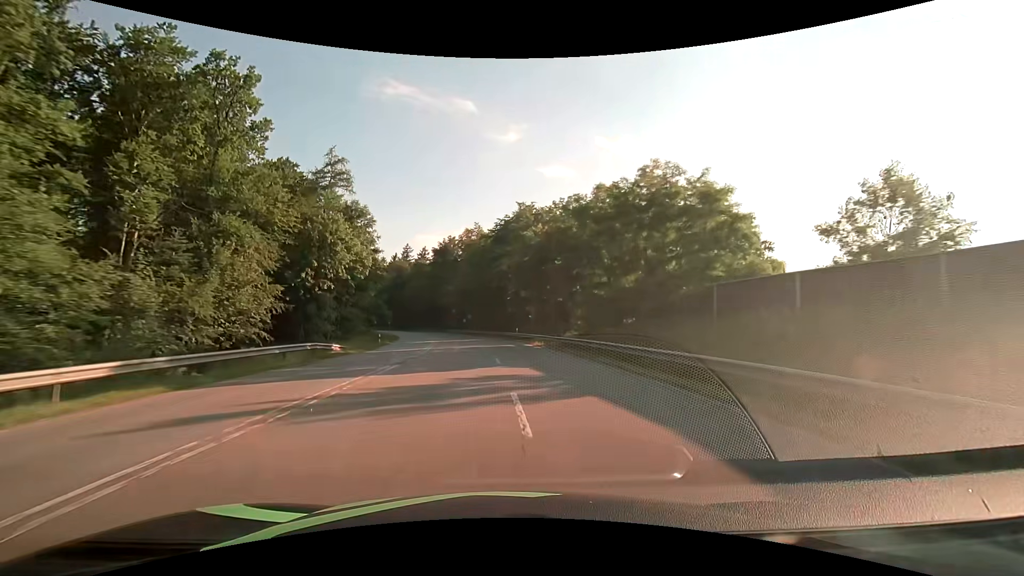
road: secondary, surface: asphalt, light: Day
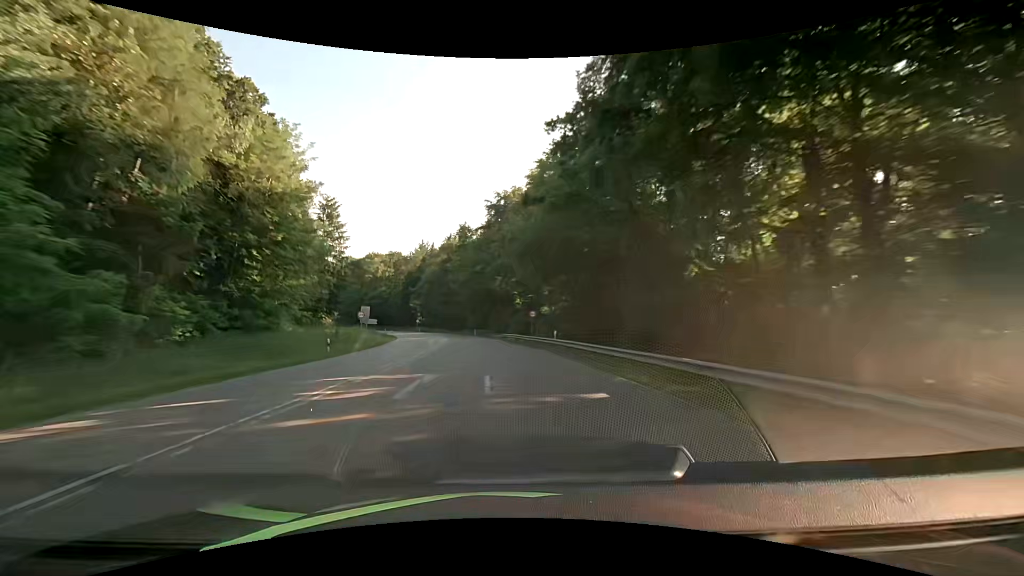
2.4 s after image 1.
(-4.1, +55.6) m; -9°
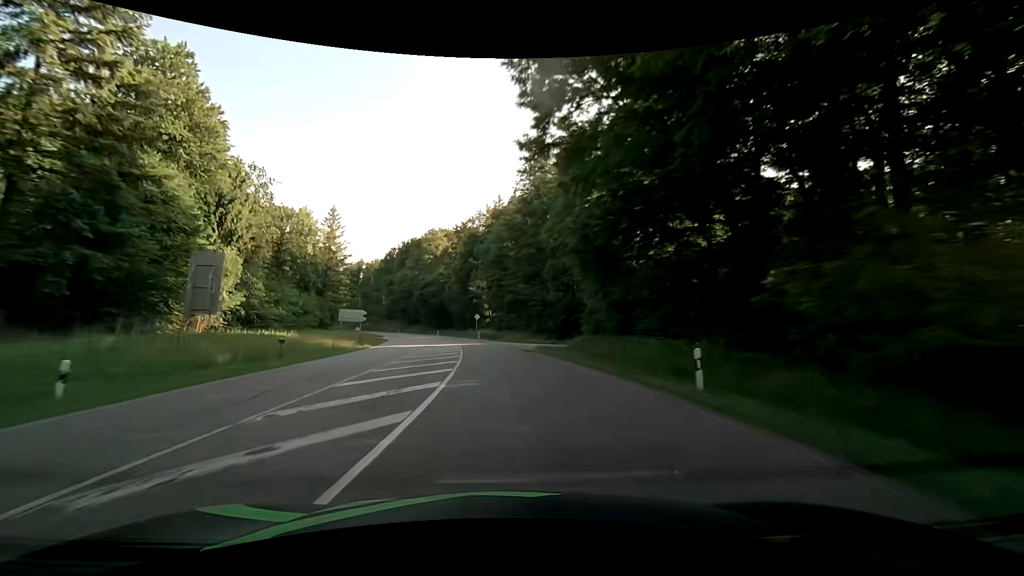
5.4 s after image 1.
(-7.0, +71.4) m; -11°
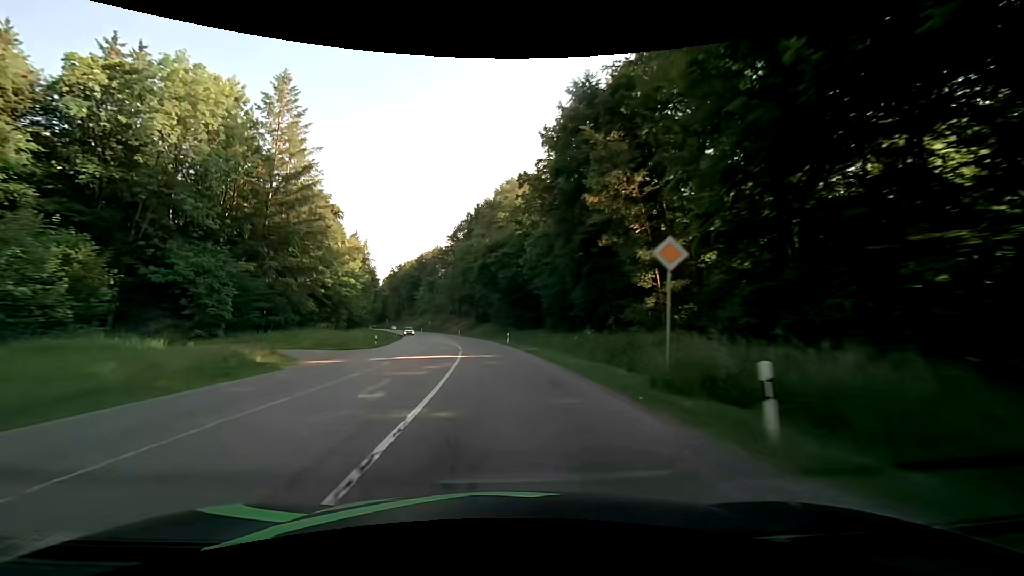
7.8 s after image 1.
(-5.6, +58.8) m; -11°
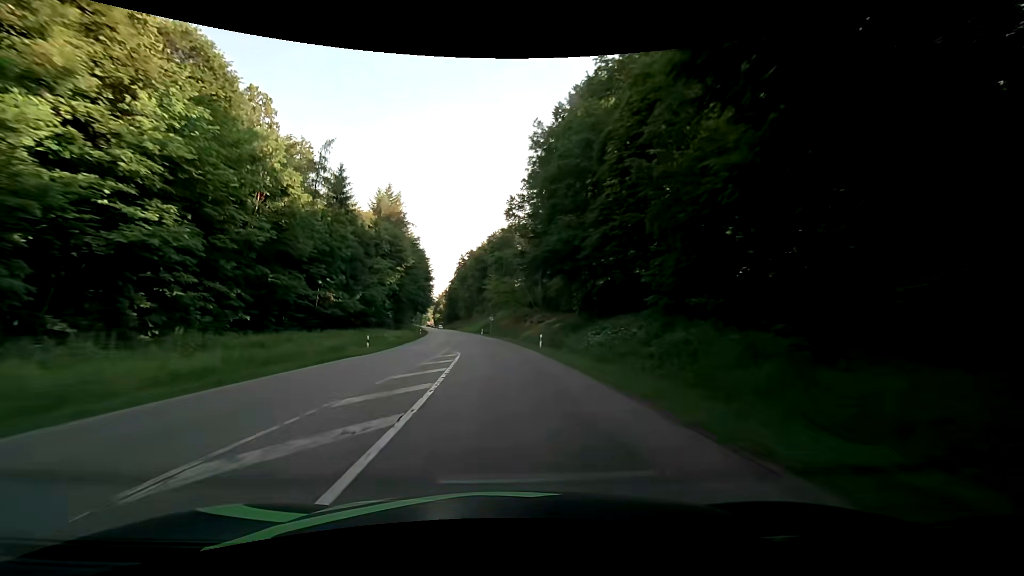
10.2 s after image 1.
(-5.3, +59.9) m; -10°
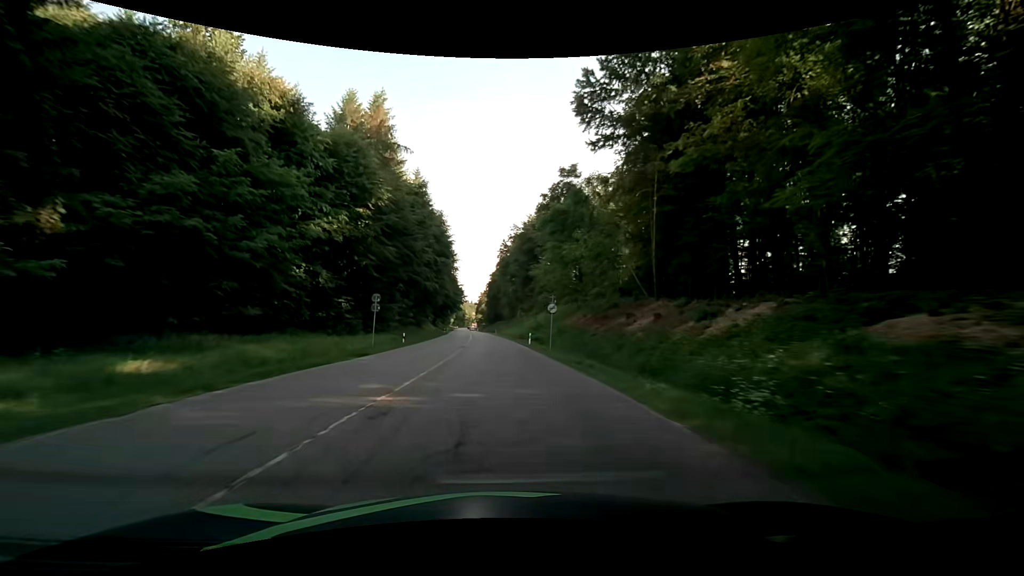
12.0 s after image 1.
(-2.3, +45.3) m; -6°
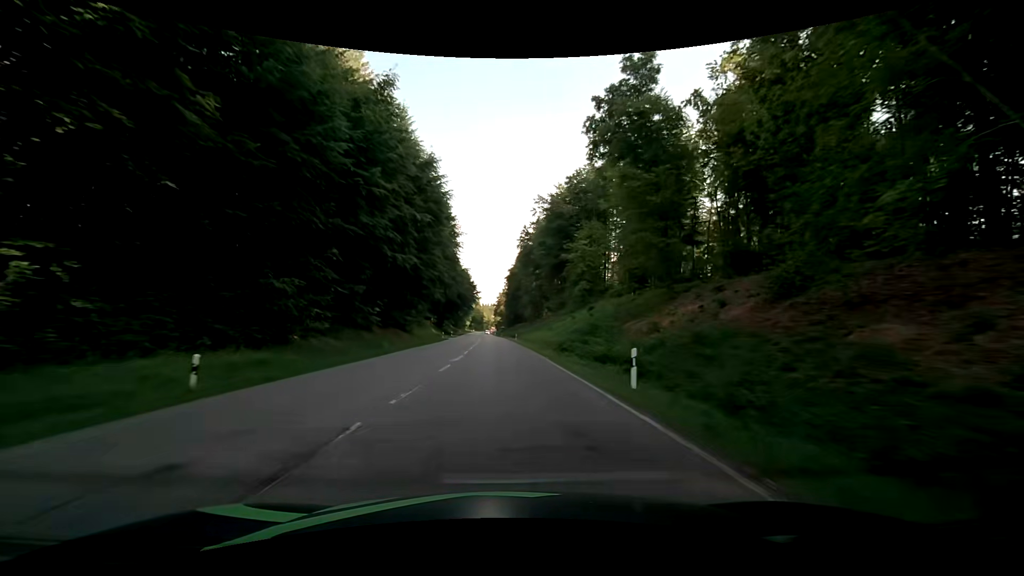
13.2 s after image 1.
(-0.6, +30.3) m; -2°
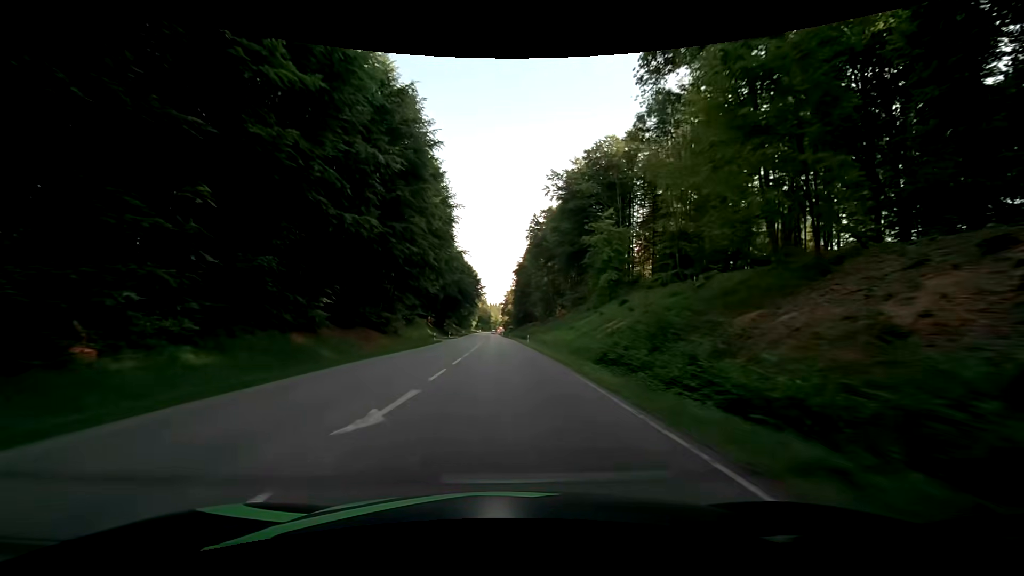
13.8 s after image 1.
(-0.1, +15.2) m; -1°
(0, +10) (0, +20) (0, +30) (-1, +40) (-1, +50) (-1, +60) (-1, +70) (-2, +80) (-2, +90) (-2, +100) m
